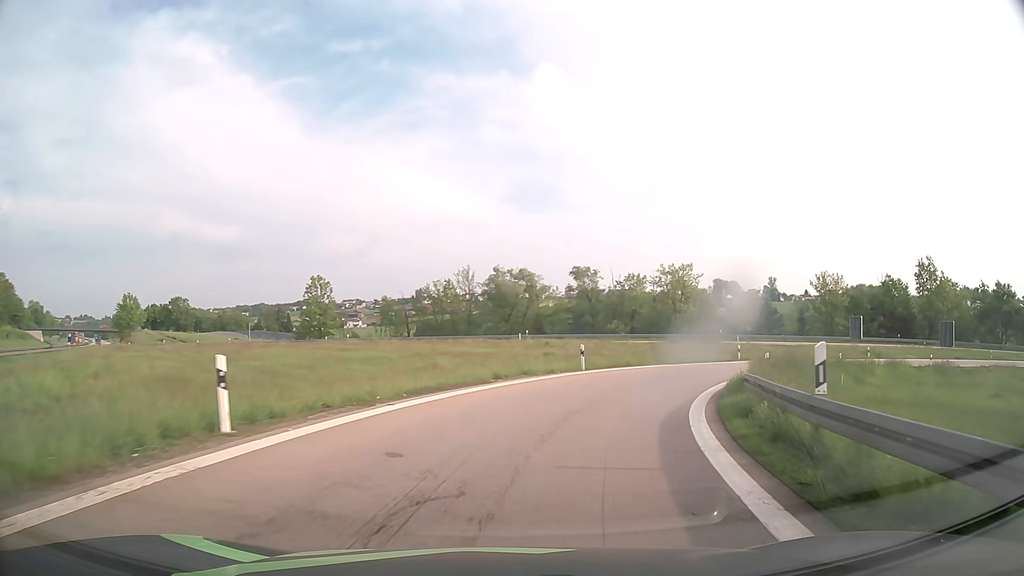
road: motorway_link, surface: asphalt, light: Day
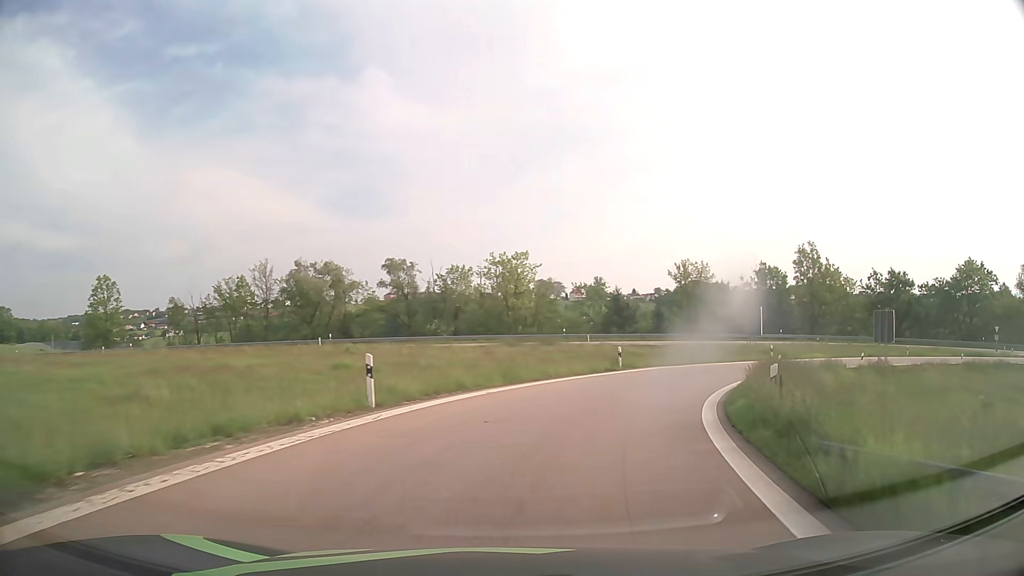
(+1.8, +13.9) m; +15°
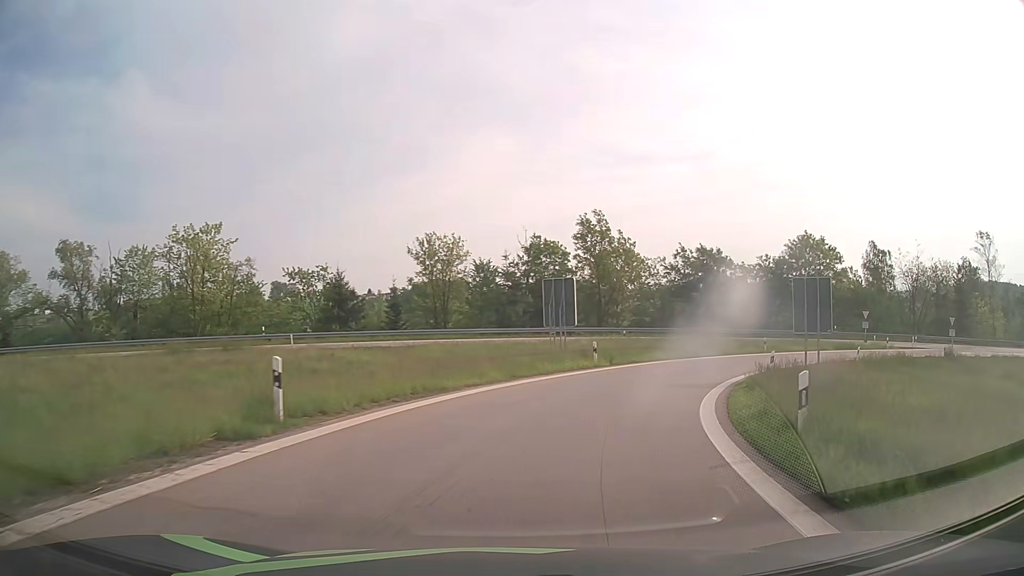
(+4.0, +19.8) m; +22°
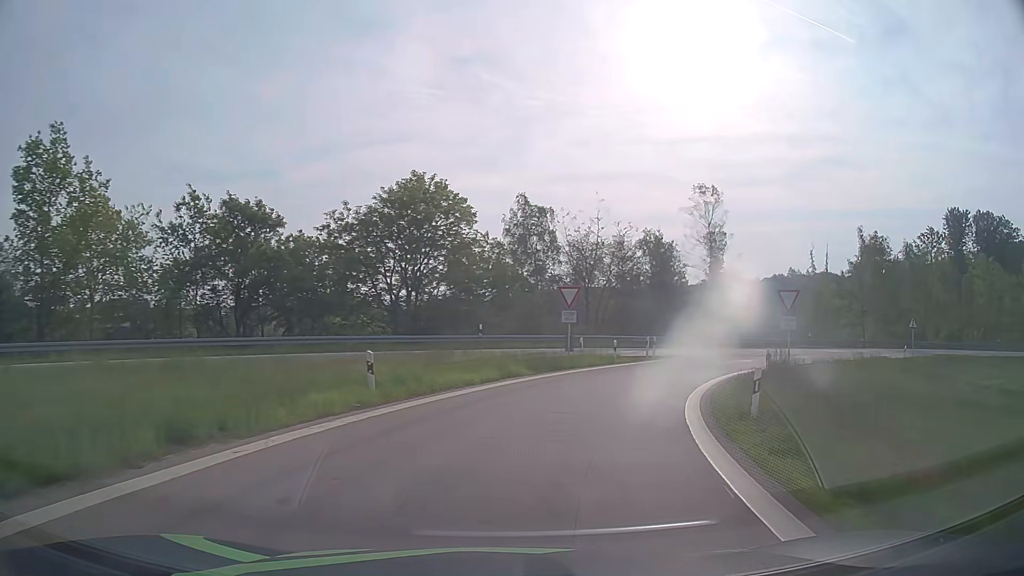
(+10.5, +31.3) m; +37°
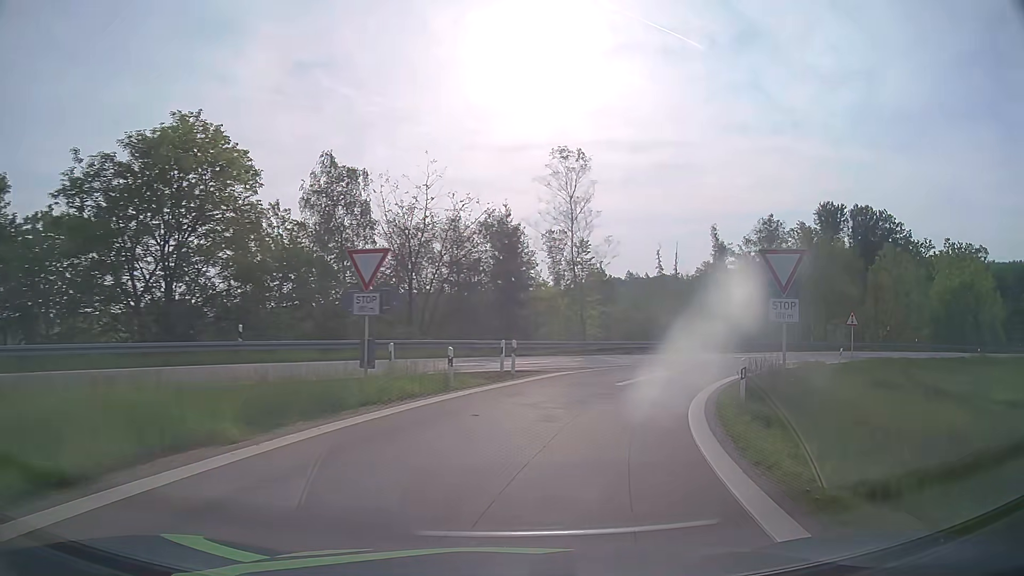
(+1.7, +13.5) m; +14°
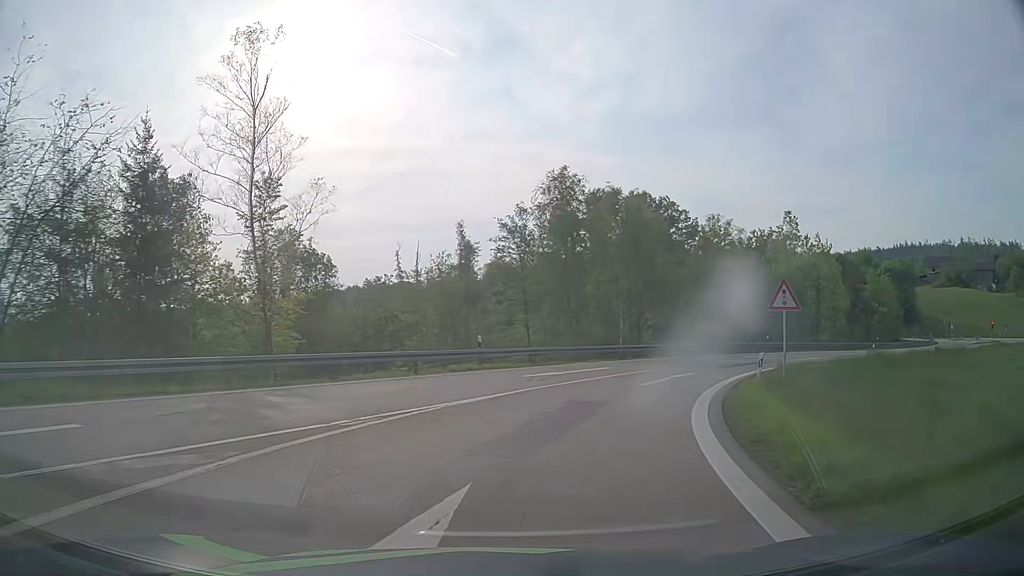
(+4.1, +20.2) m; +22°
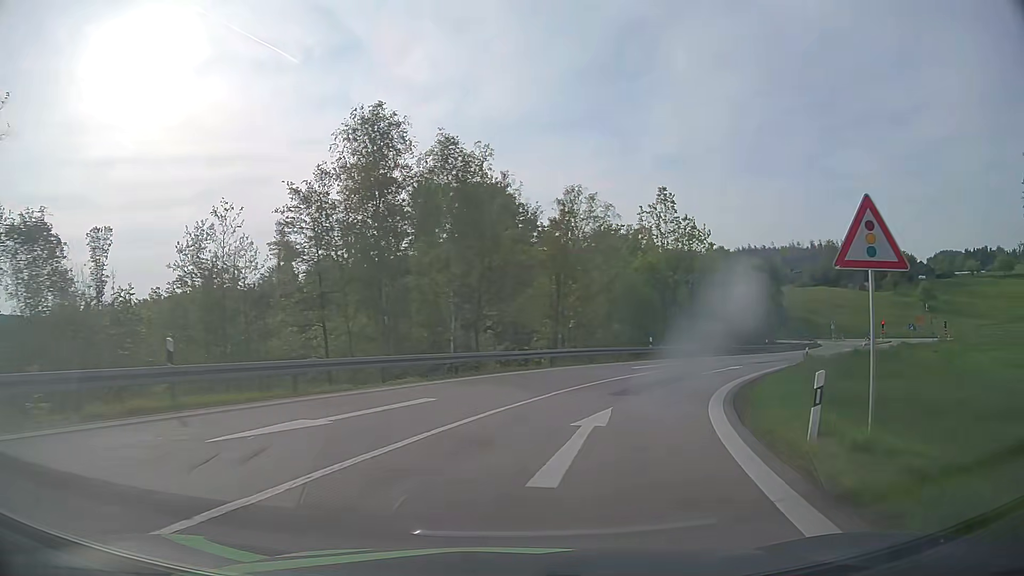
(+1.7, +13.6) m; +15°
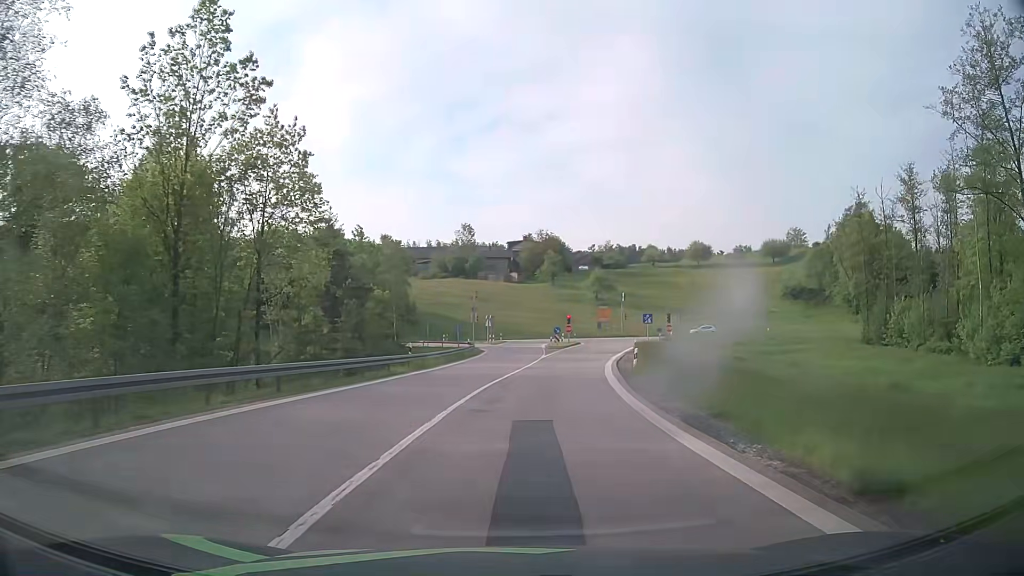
(+10.3, +32.5) m; +33°
(0, +10) (+1, +20) (+2, +30) (+3, +40) (+5, +50) (+6, +60) (+8, +69) (+10, +79) (+8, +89) (0, +95) m
